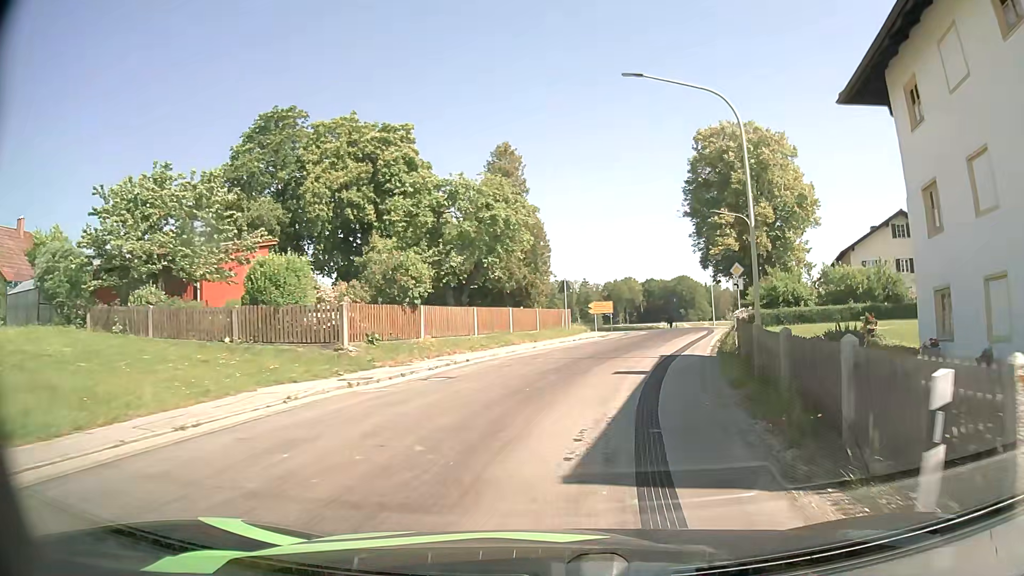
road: tertiary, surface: asphalt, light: Day
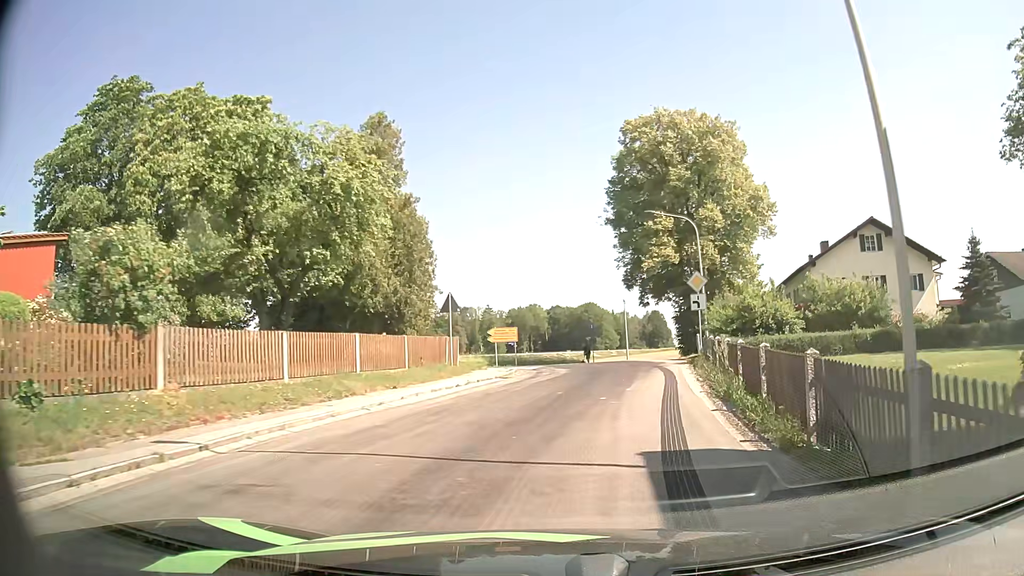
(+0.7, +10.7) m; +8°
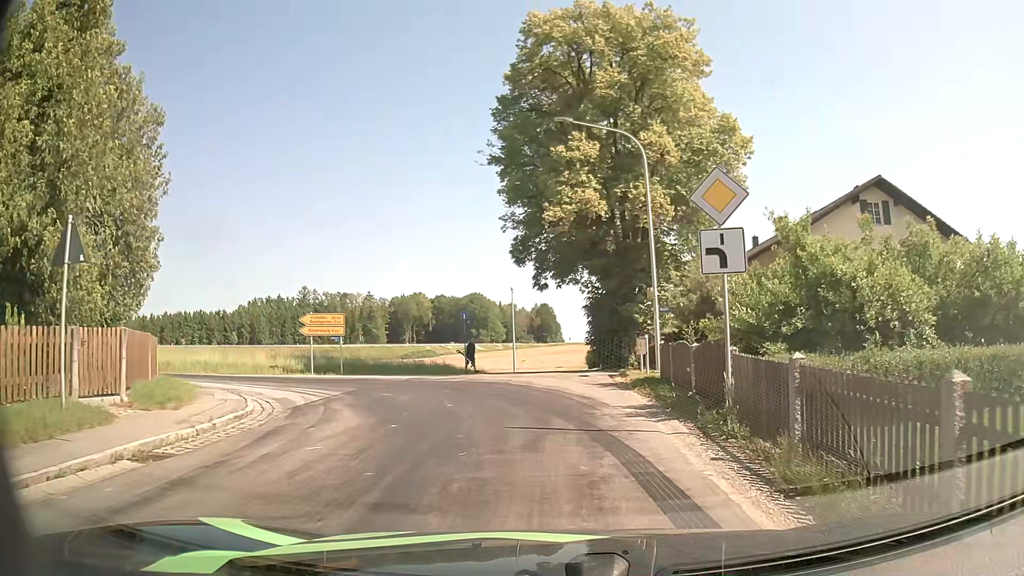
(+1.7, +15.9) m; +10°
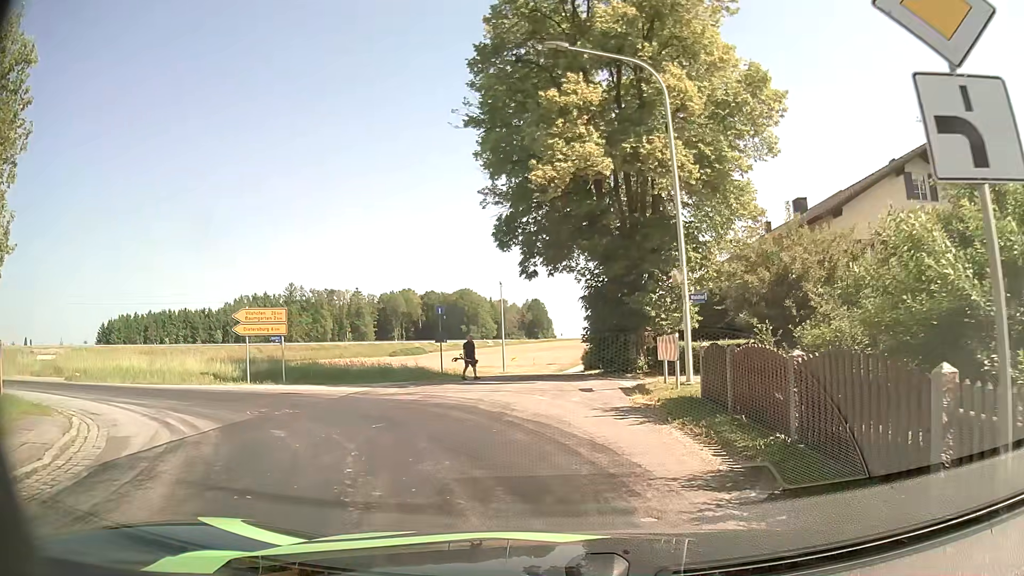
(0.0, +5.7) m; +1°
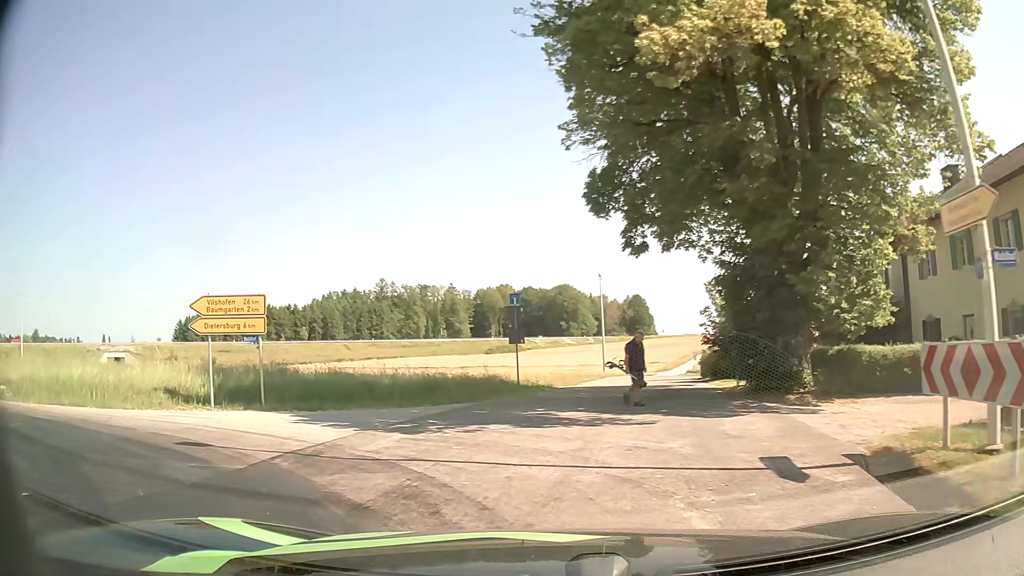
(-0.3, +8.6) m; -10°
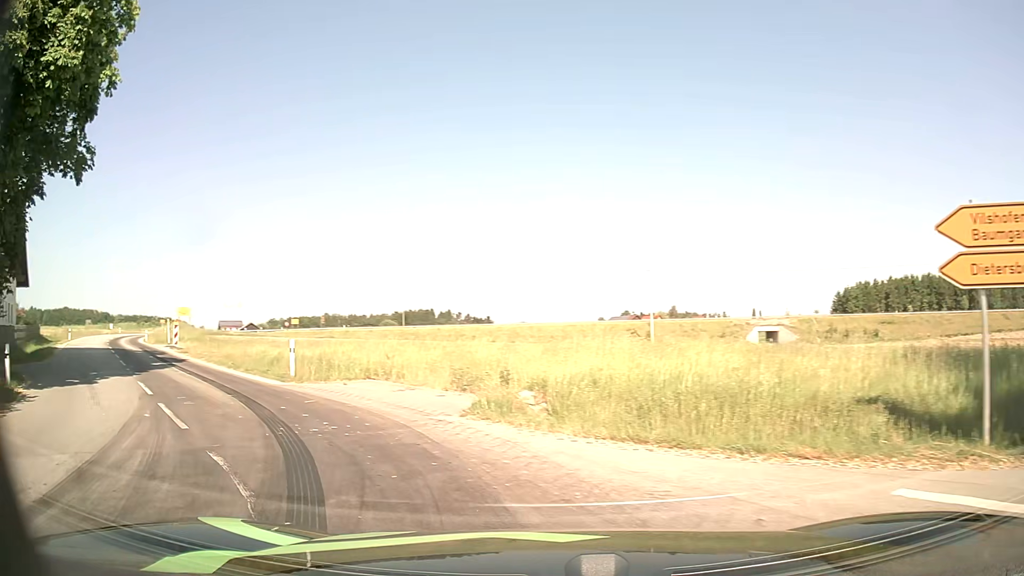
(-3.8, +8.2) m; -54°
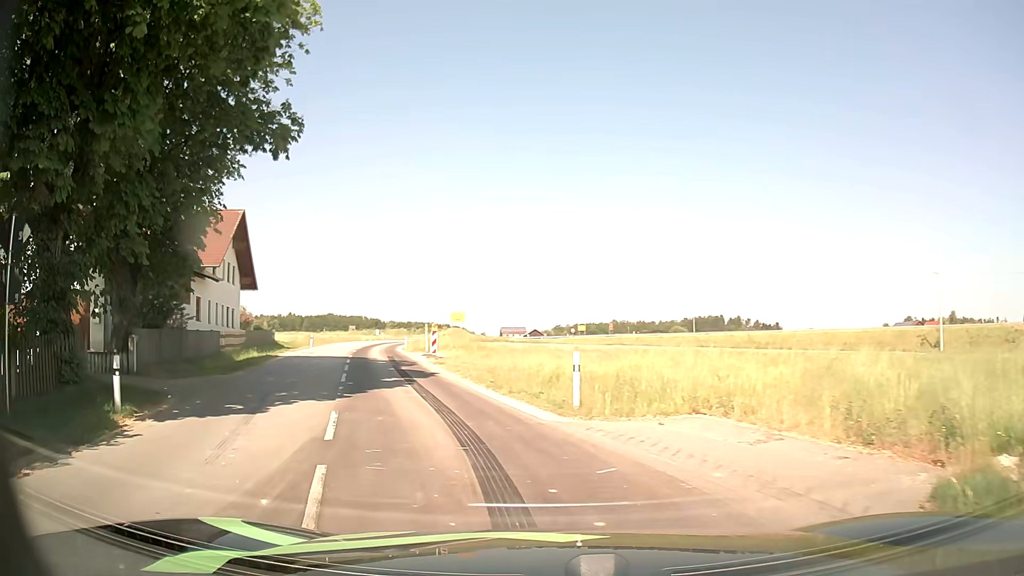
(-1.3, +5.4) m; -25°
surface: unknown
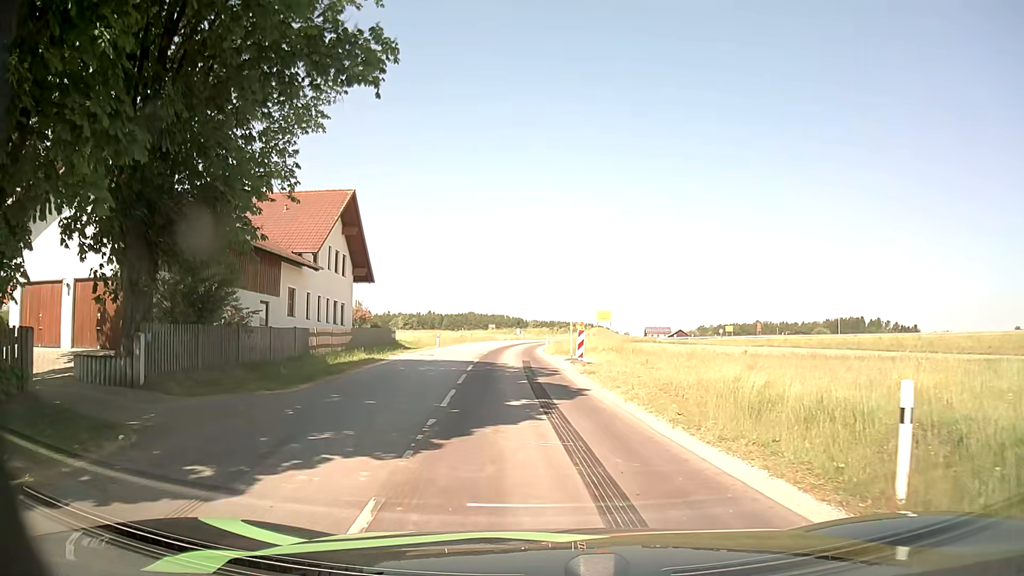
(-0.8, +6.2) m; -13°
(0, +10) (-1, +20) (-2, +30) (-2, +40) (-2, +50) (-2, +60) (-1, +70) (0, +80) (+2, +90) (+5, +99) m
